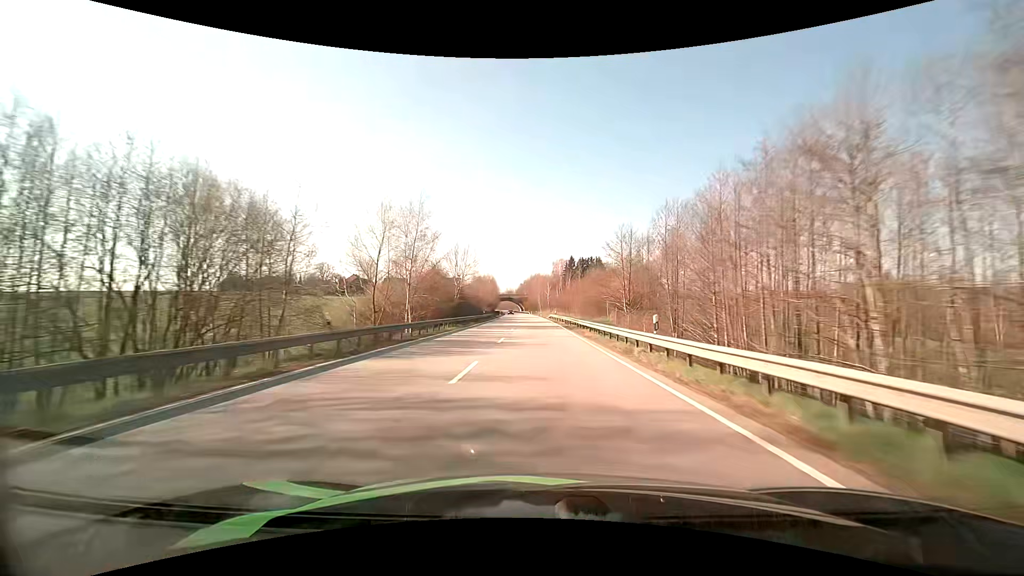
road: primary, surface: asphalt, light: Day
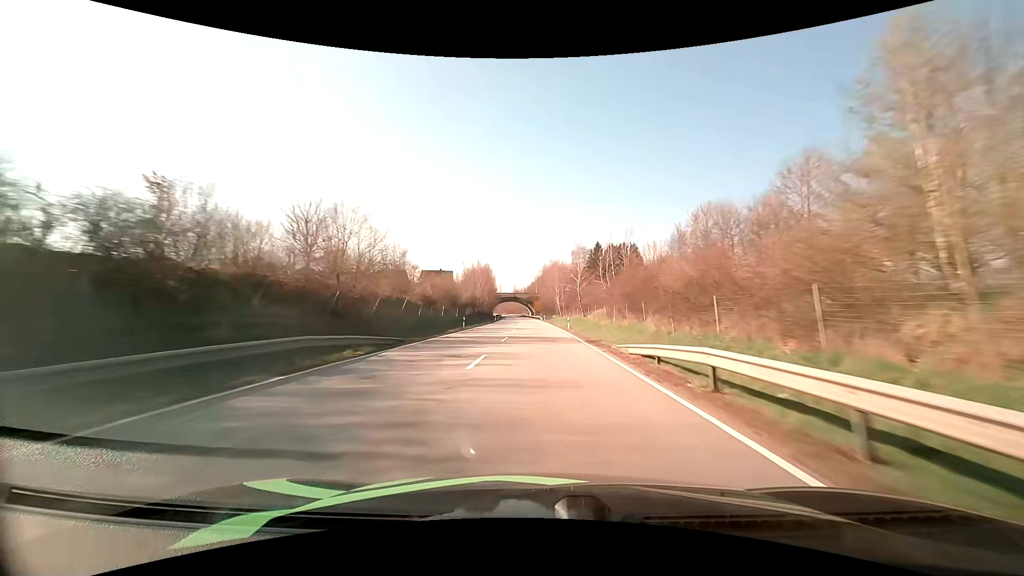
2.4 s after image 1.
(-0.9, +69.5) m; -2°
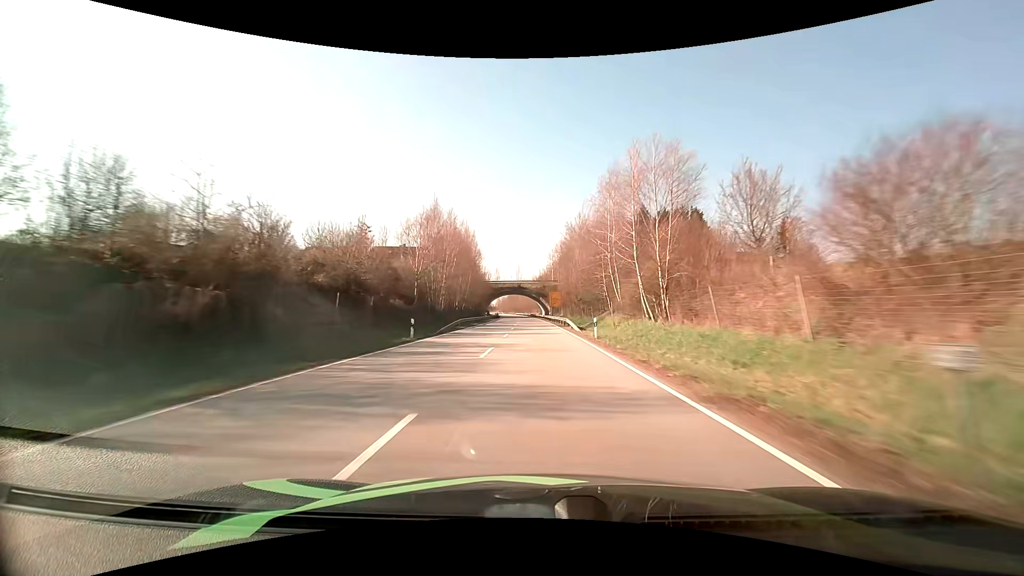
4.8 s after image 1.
(-0.9, +69.7) m; -2°
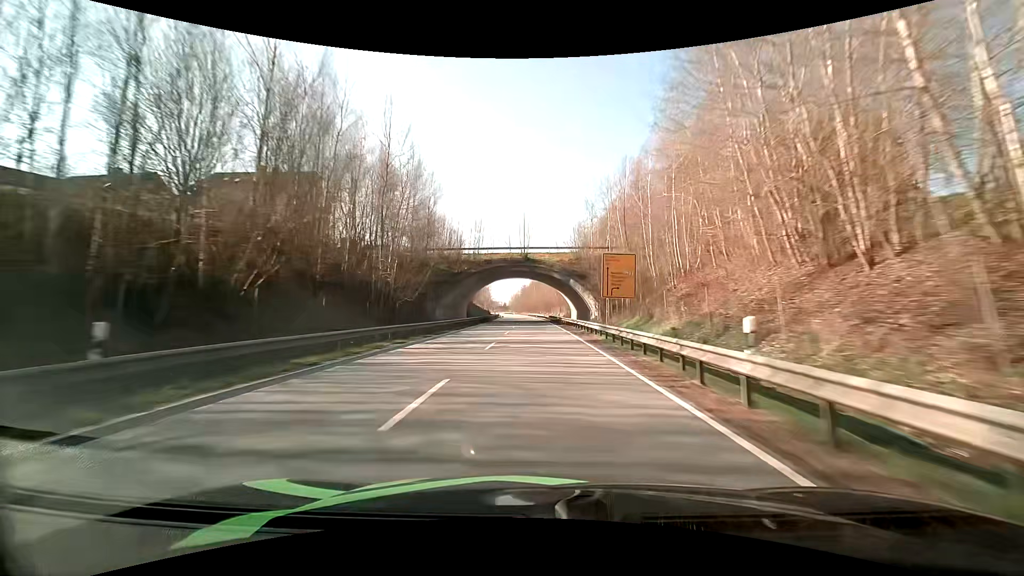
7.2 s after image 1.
(-0.9, +69.3) m; -2°
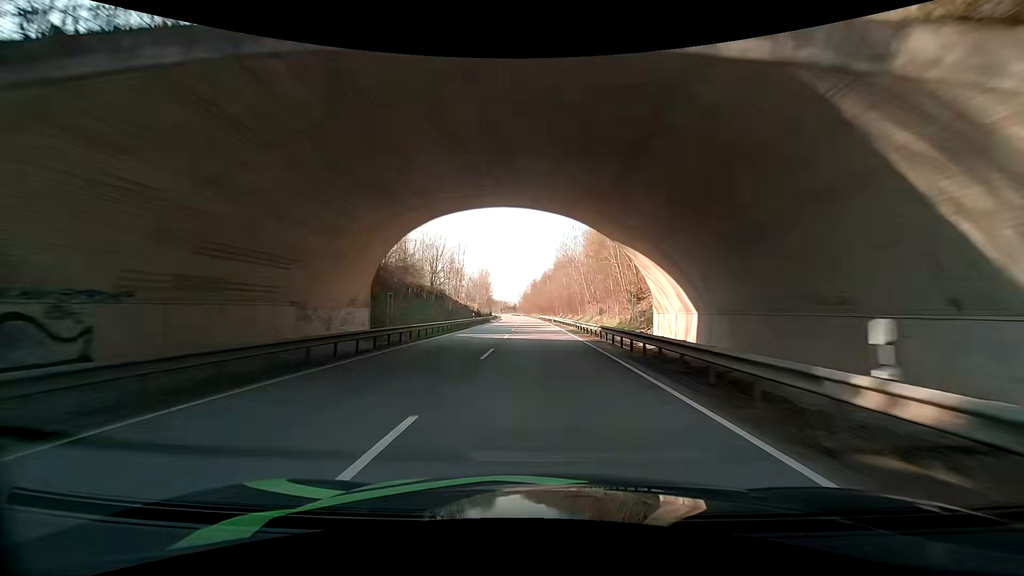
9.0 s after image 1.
(-0.9, +51.6) m; -2°
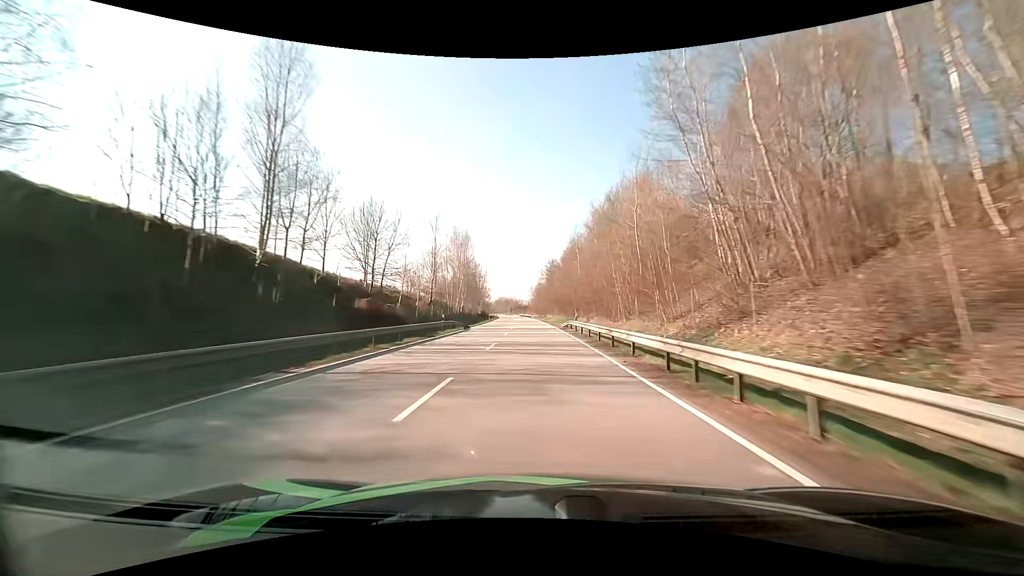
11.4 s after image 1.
(-0.8, +68.5) m; -2°
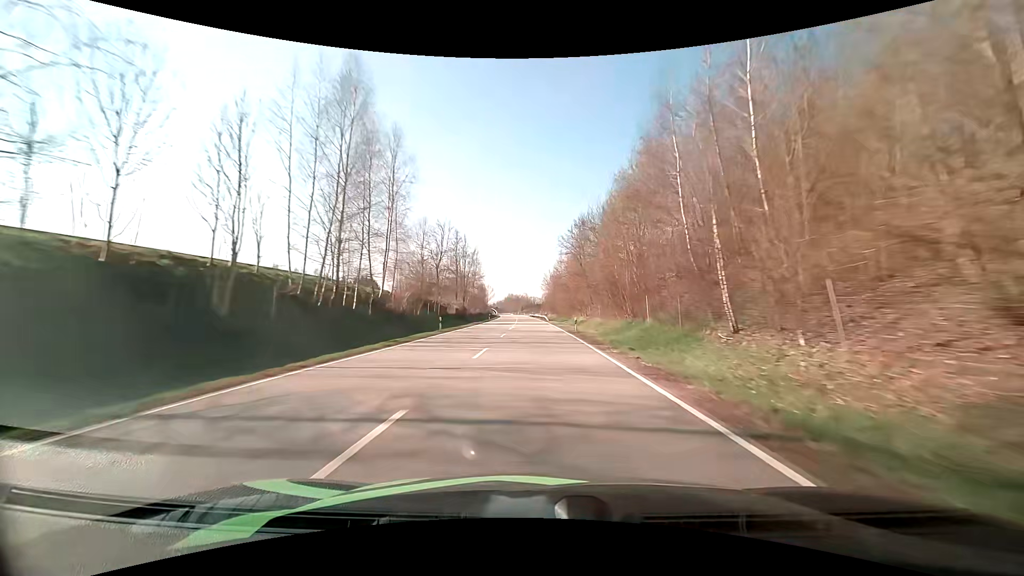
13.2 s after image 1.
(-0.7, +51.4) m; -2°
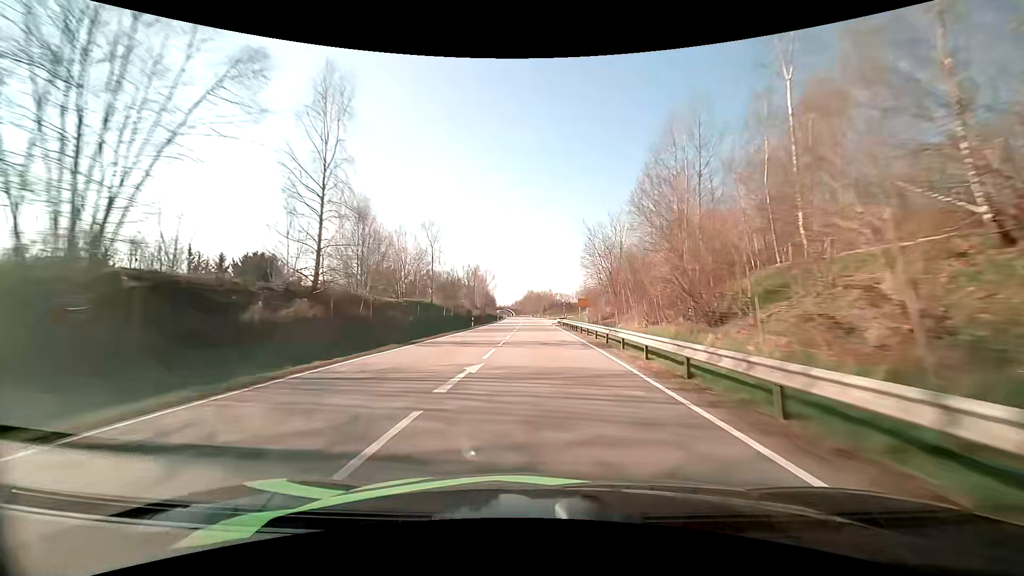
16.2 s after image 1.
(-2.1, +85.4) m; -3°
(0, +10) (0, +20) (0, +30) (0, +40) (0, +50) (-1, +60) (-1, +70) (-1, +80) (-1, +90) (-2, +100) m
